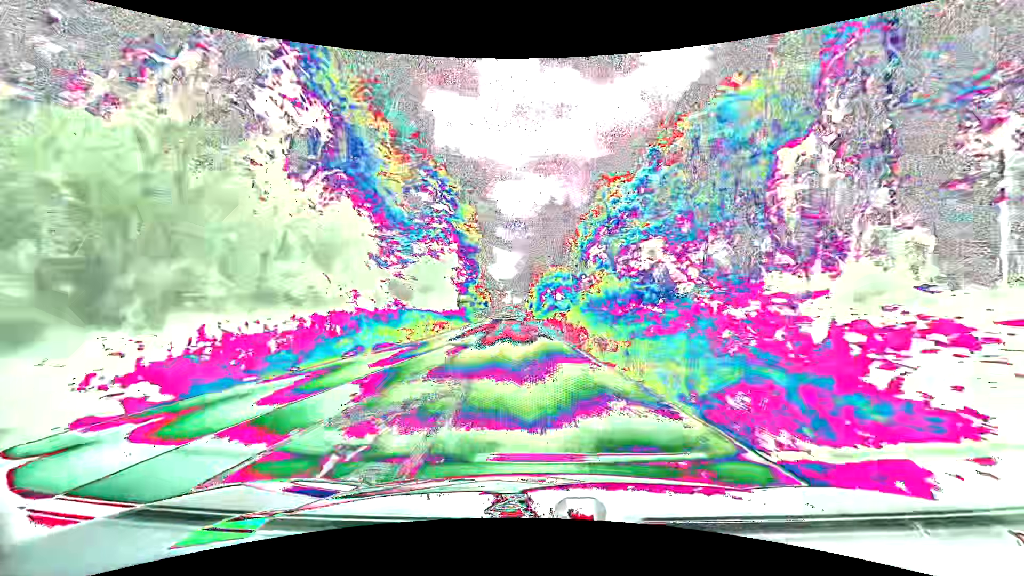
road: secondary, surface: asphalt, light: Day
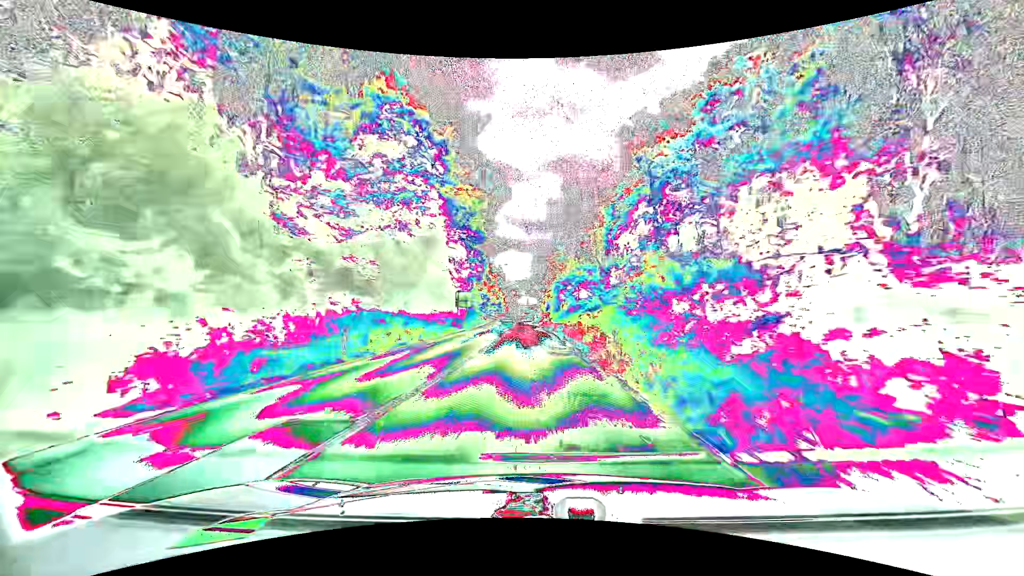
(-0.3, +14.9) m; -2°
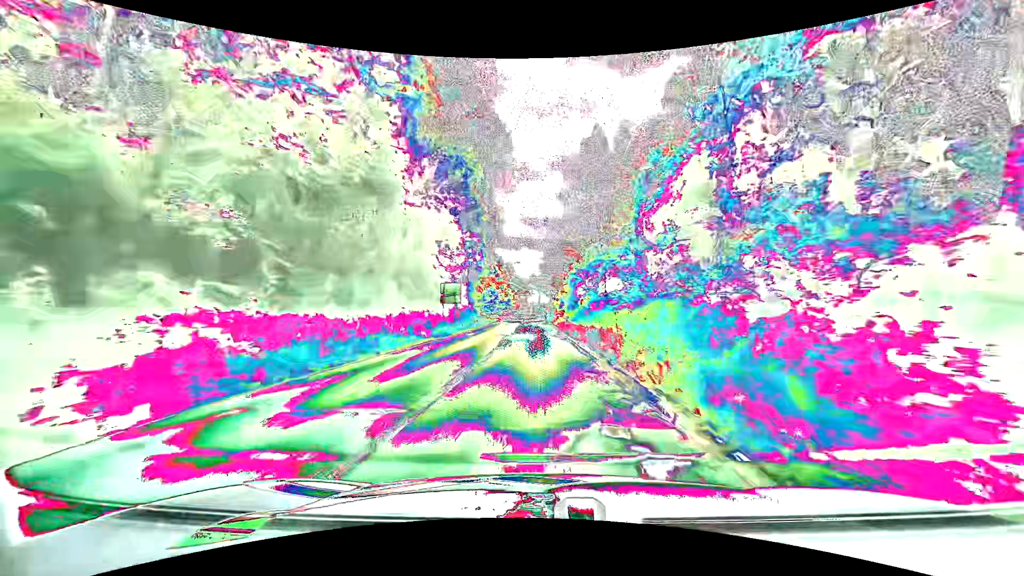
(-0.1, +14.9) m; -1°
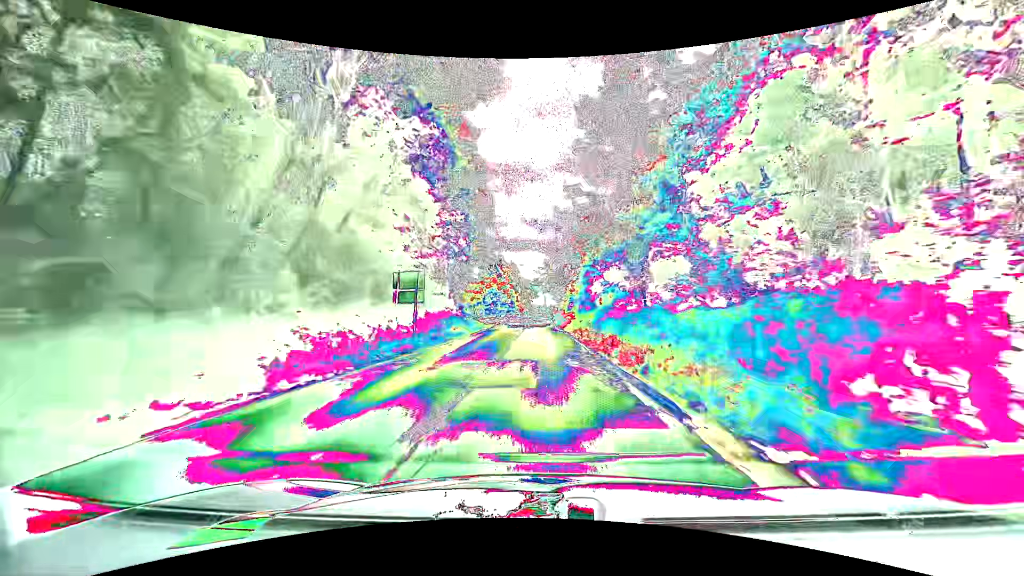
(0.0, +15.0) m; 0°
